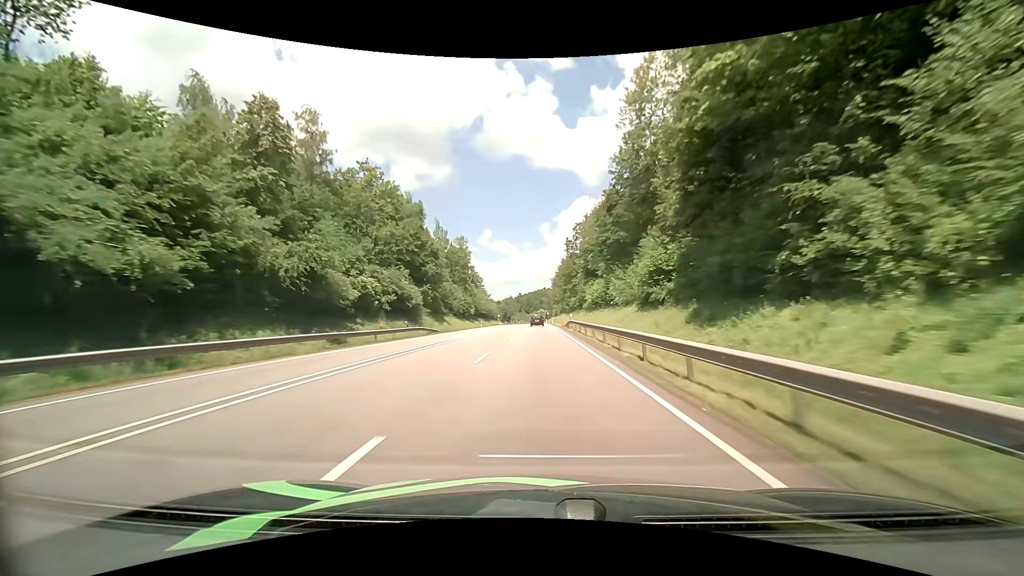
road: primary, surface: asphalt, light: Day
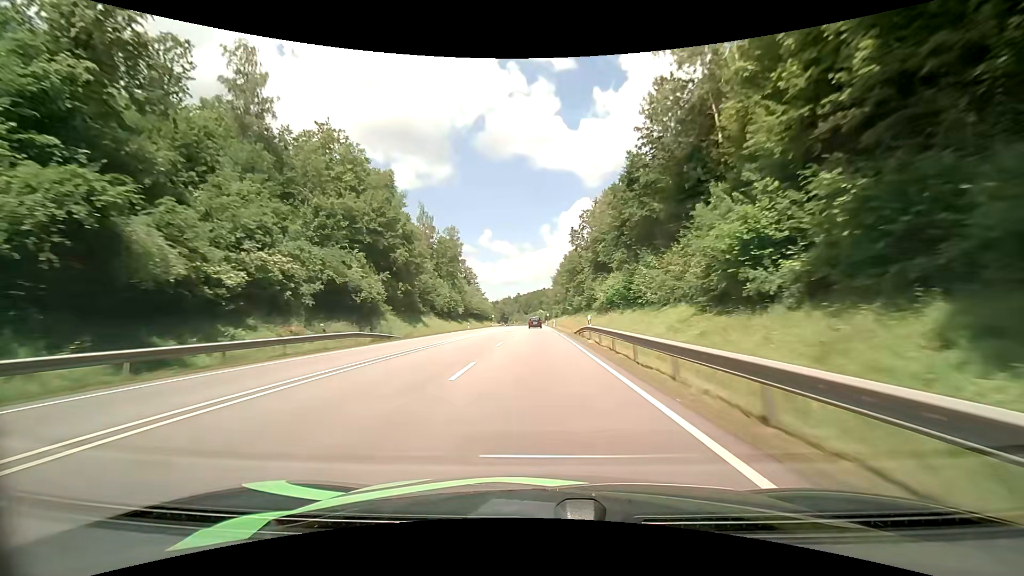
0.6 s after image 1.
(-0.1, +15.6) m; 0°
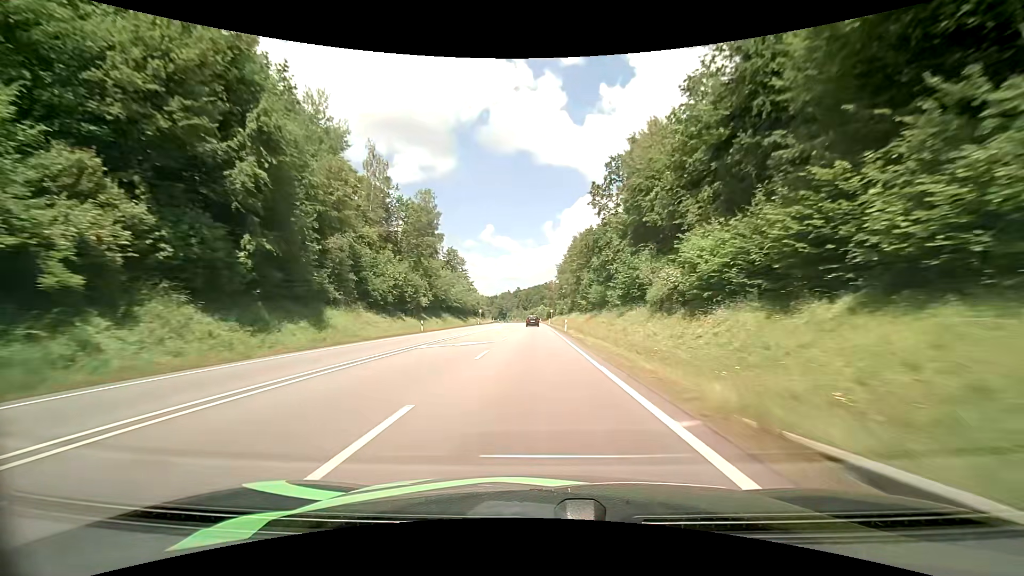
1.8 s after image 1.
(+0.2, +31.4) m; 0°
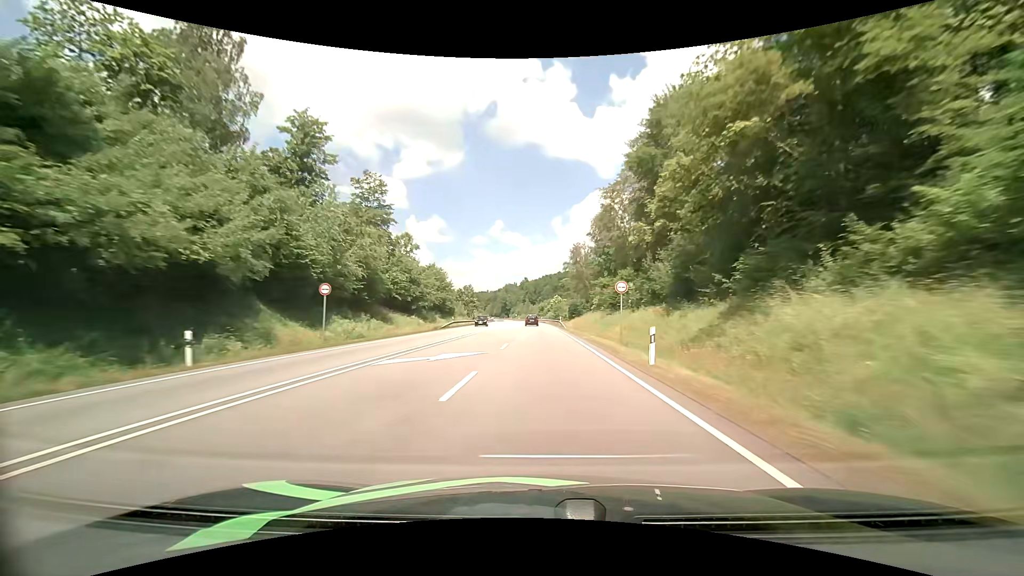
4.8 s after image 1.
(-0.7, +80.2) m; -1°
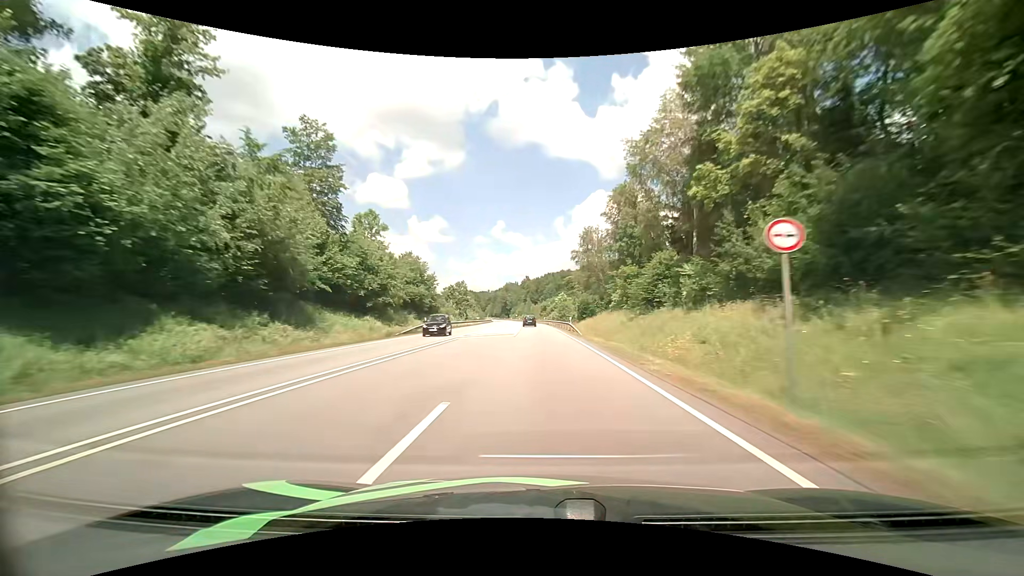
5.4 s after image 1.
(0.0, +16.3) m; 0°
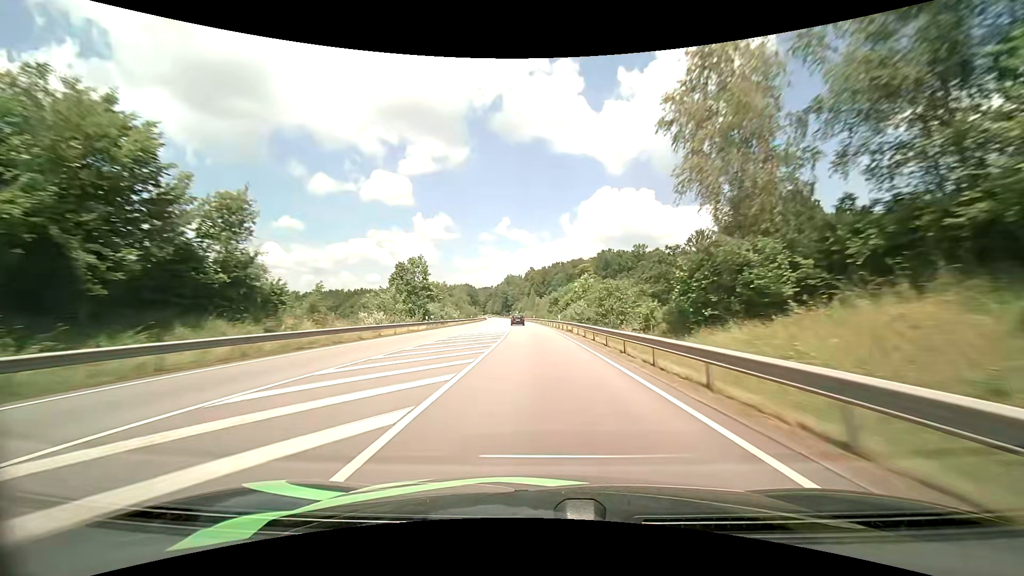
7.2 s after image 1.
(-0.1, +49.4) m; 0°
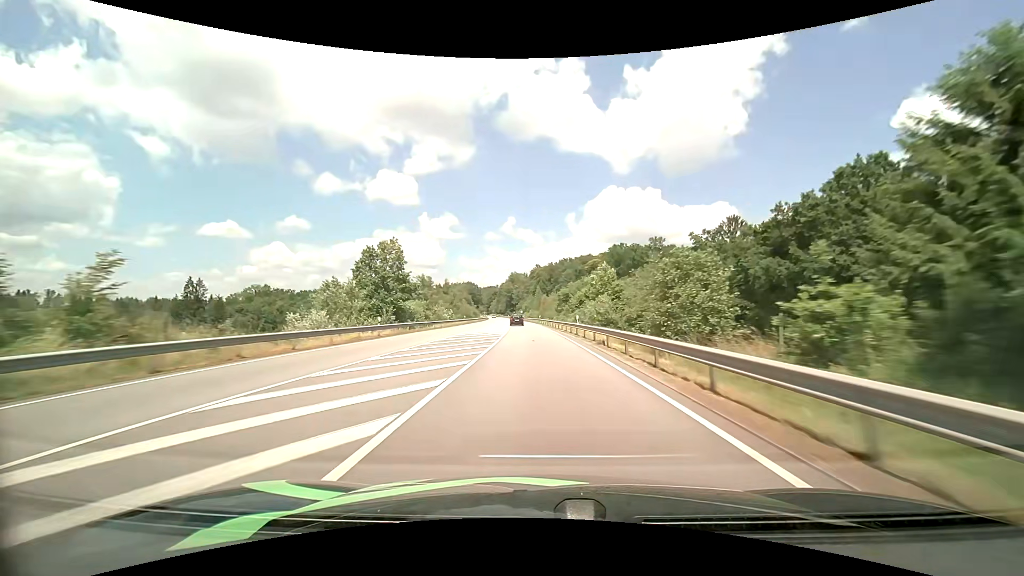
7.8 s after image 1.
(-0.1, +16.5) m; -1°
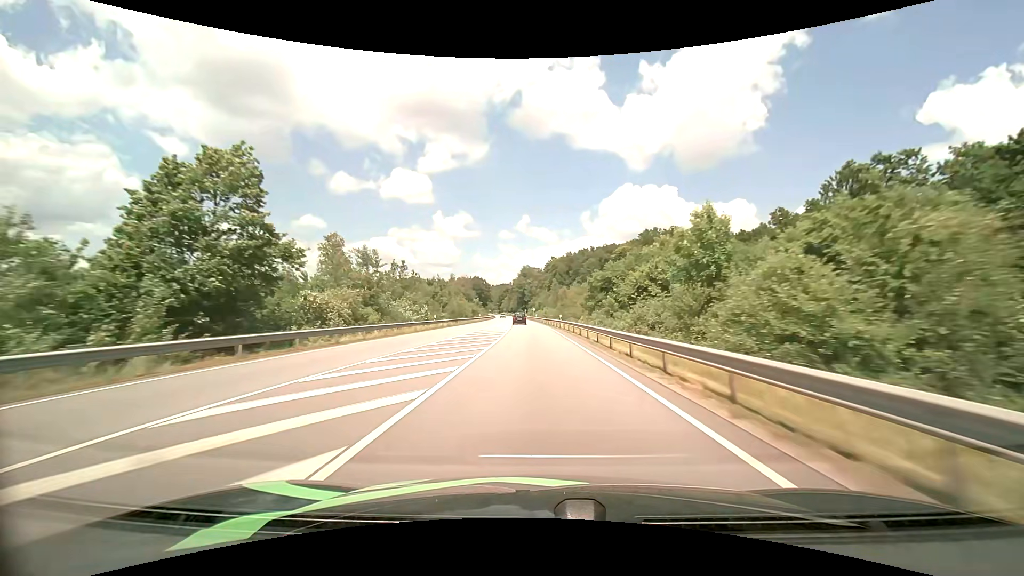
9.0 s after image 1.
(-0.5, +32.9) m; -2°
(0, +10) (0, +20) (0, +30) (-1, +40) (-1, +50) (-2, +60) (-2, +70) (-2, +80) (-3, +90) (-4, +100) m
